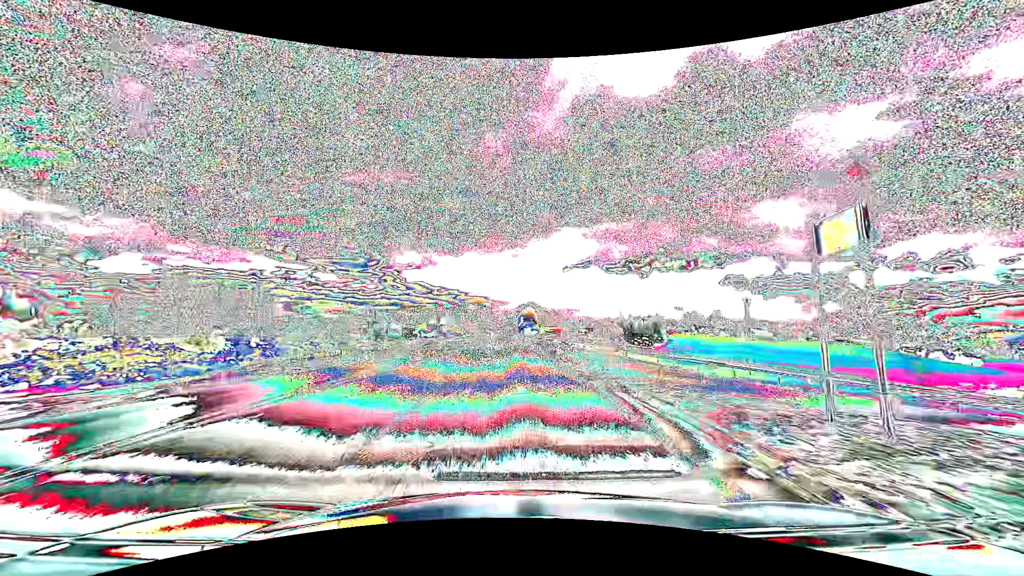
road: primary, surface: asphalt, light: Day
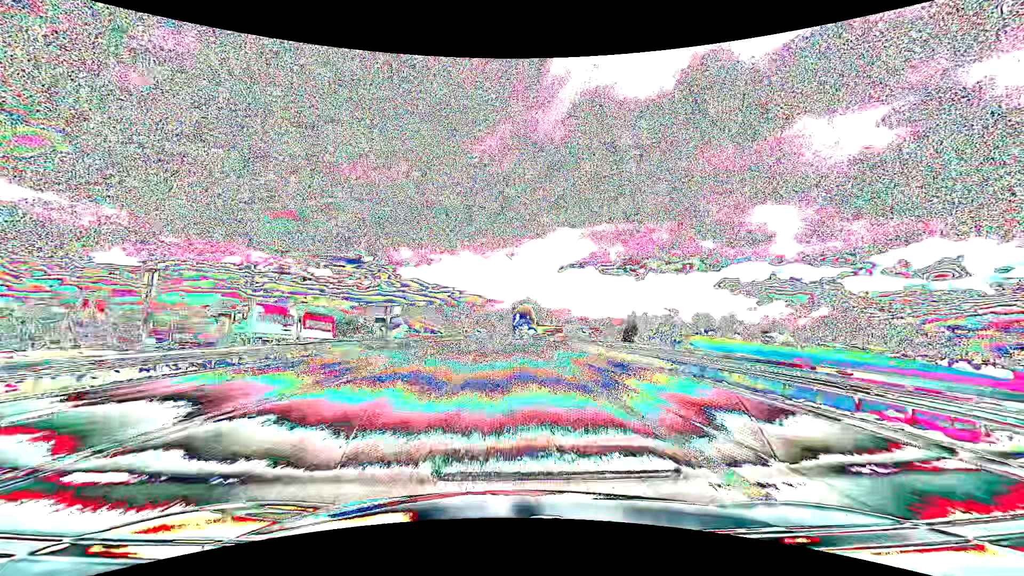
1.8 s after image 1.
(+0.2, +32.5) m; +1°
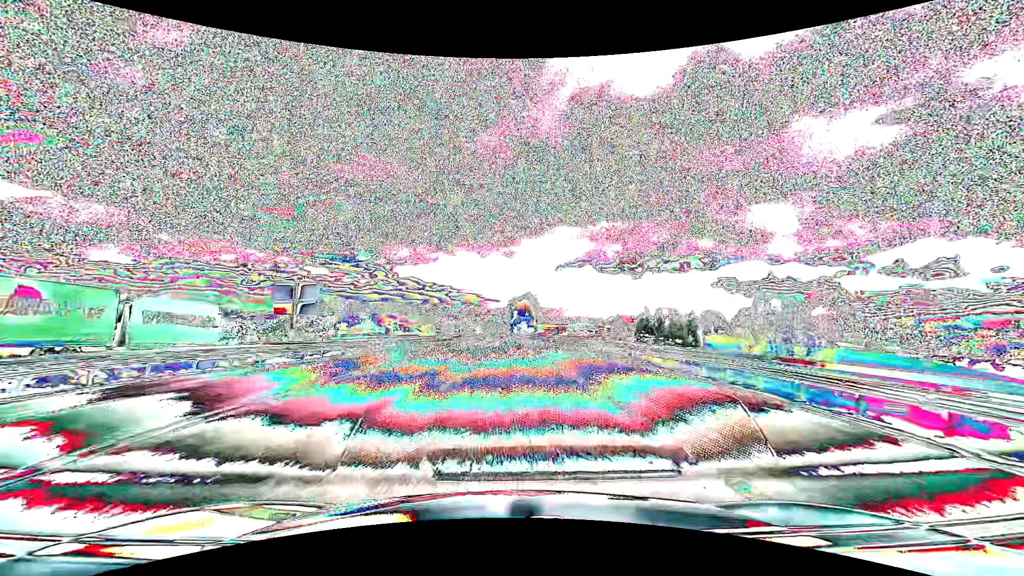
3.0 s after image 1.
(+0.1, +22.7) m; 0°
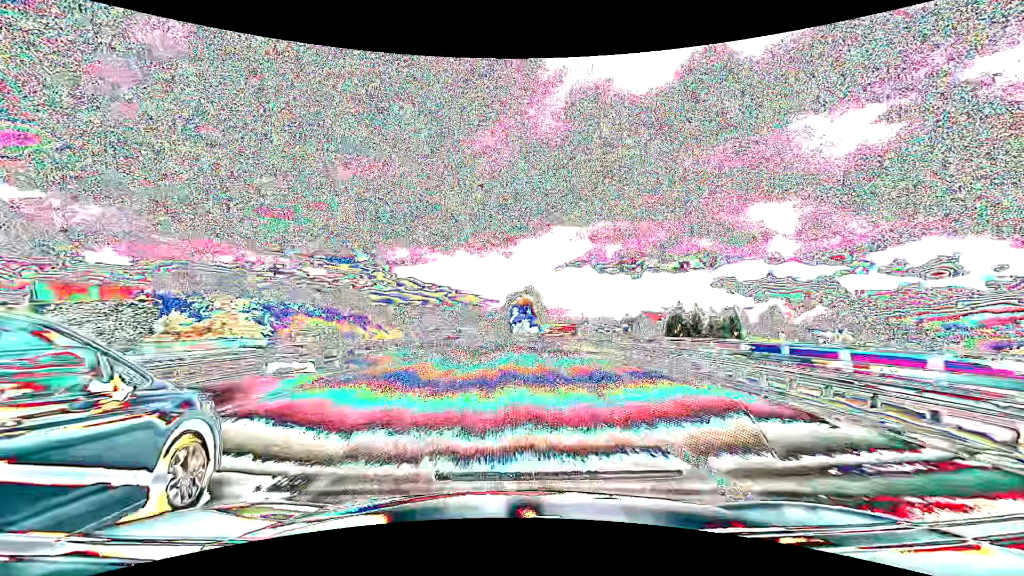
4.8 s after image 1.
(+0.1, +35.1) m; 0°
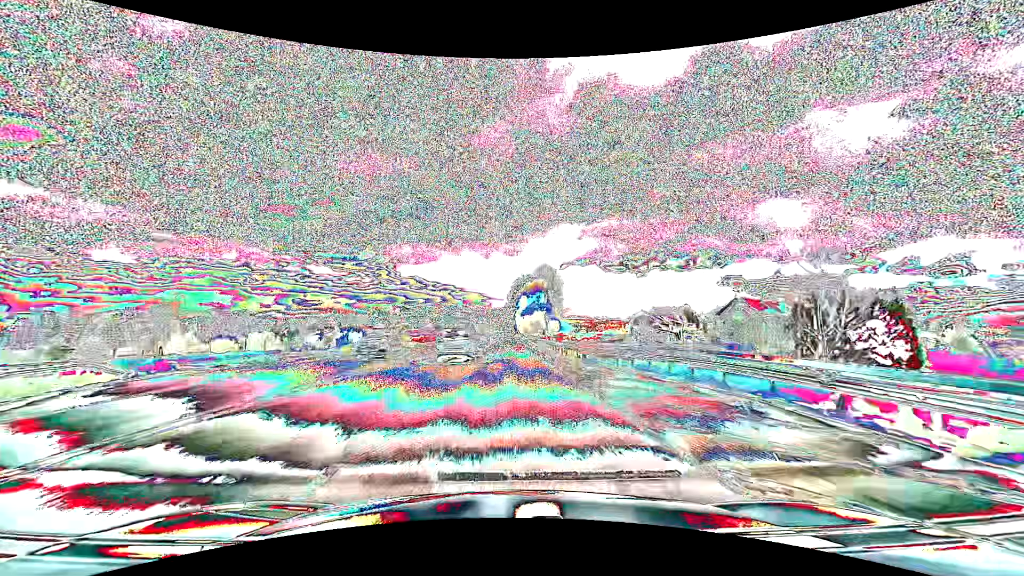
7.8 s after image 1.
(-0.3, +60.5) m; 0°
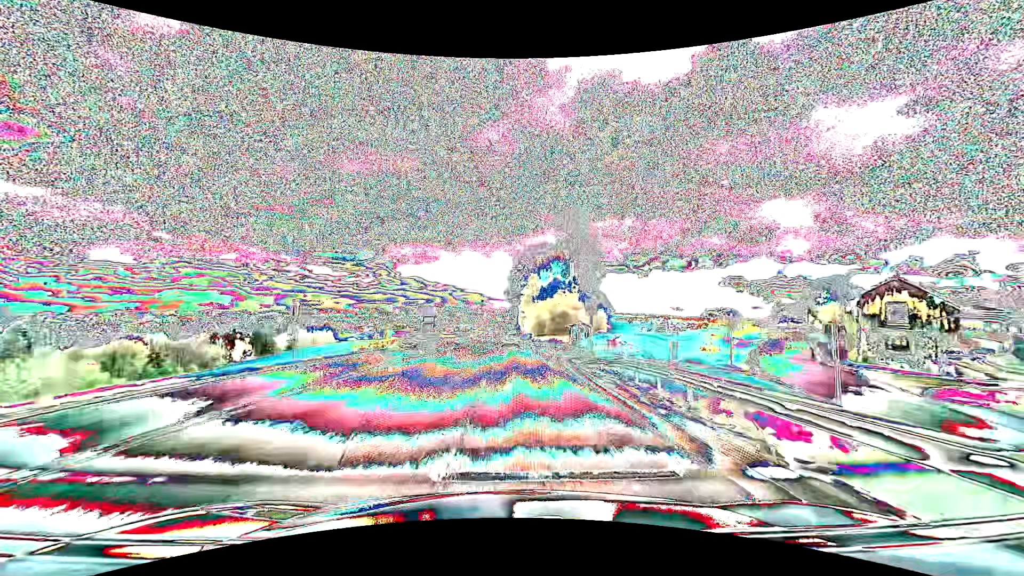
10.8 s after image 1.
(-0.1, +61.8) m; 0°
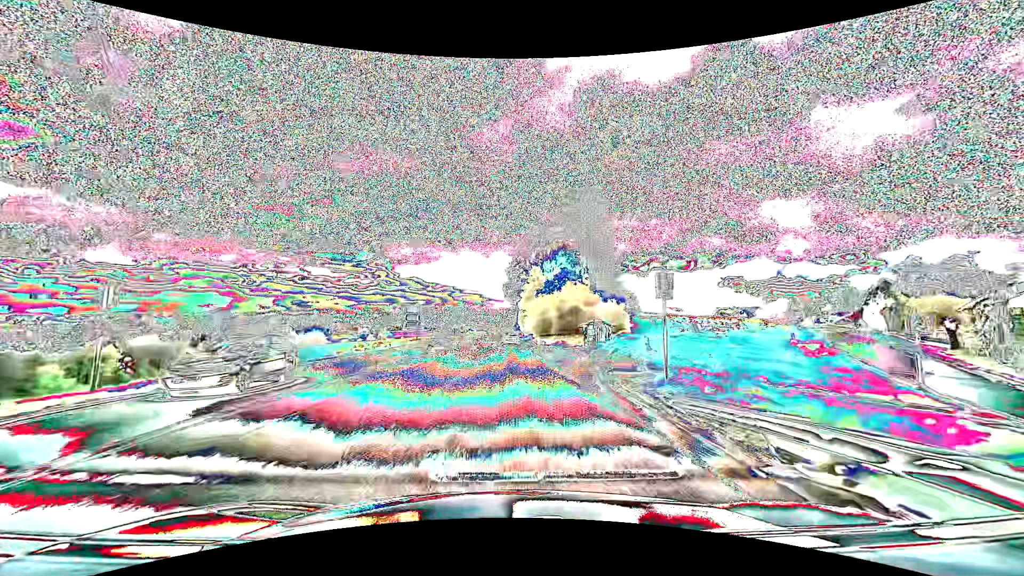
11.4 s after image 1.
(0.0, +12.7) m; 0°
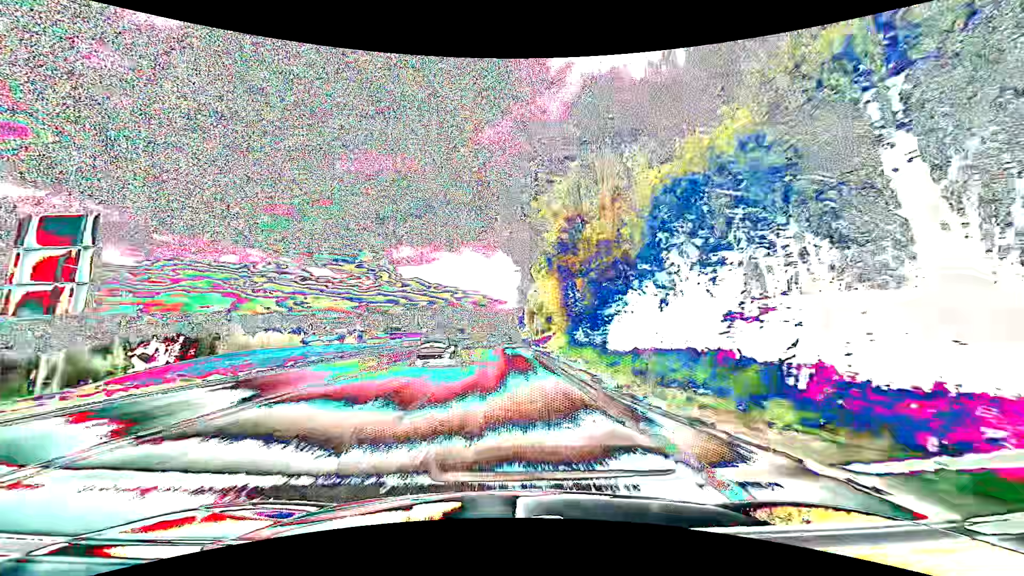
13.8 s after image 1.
(-0.2, +53.1) m; 0°
(0, +10) (0, +20) (0, +30) (0, +40) (0, +50) (0, +60) (0, +70) (0, +80) (0, +90) (0, +100) m
